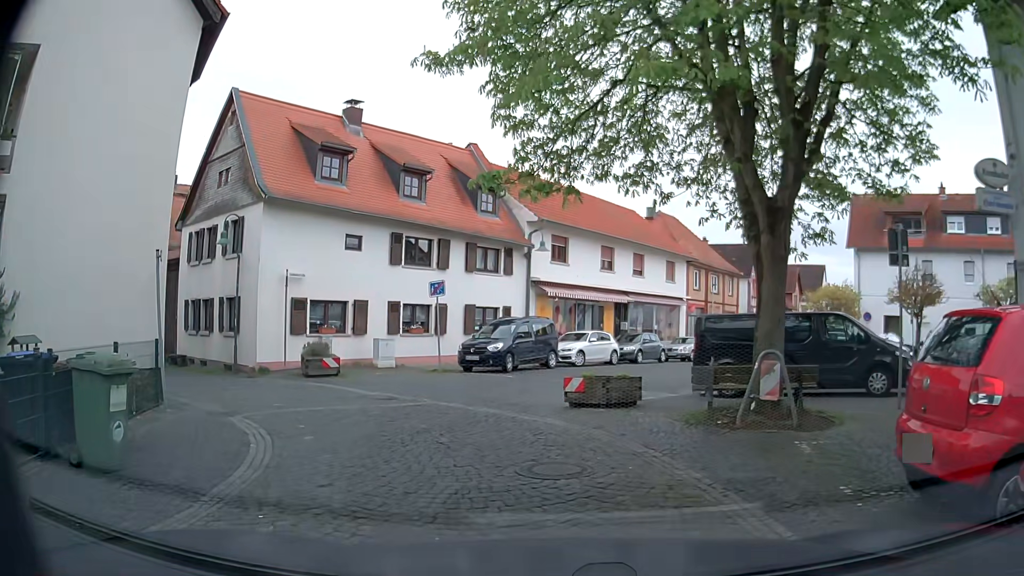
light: Day
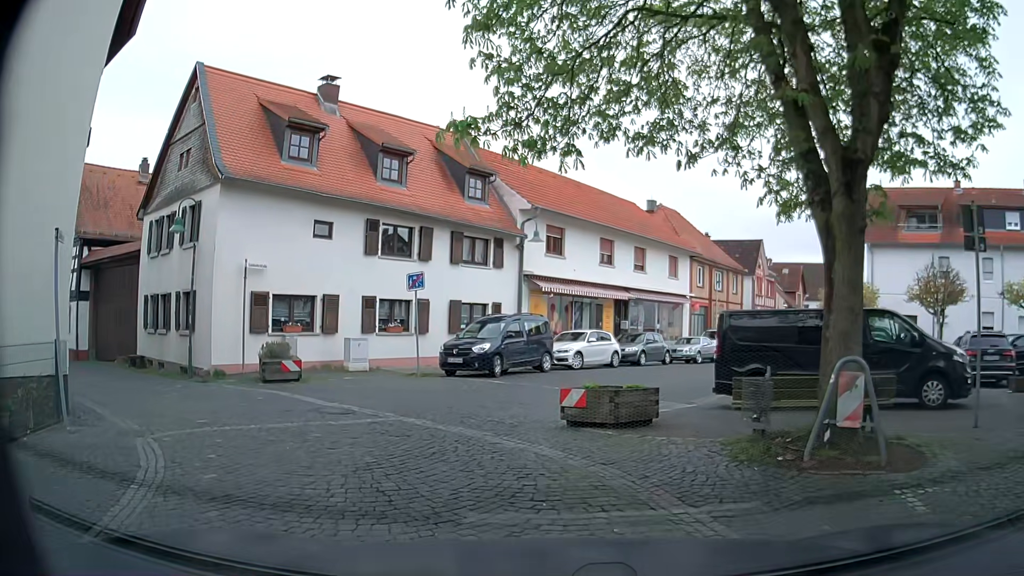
(0.0, +2.7) m; +1°
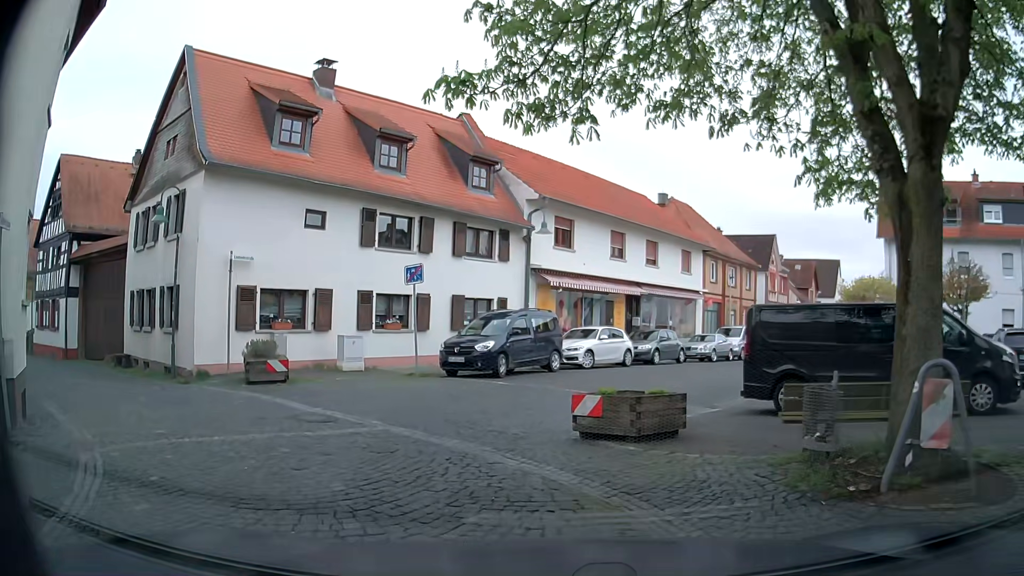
(0.0, +1.4) m; -1°
